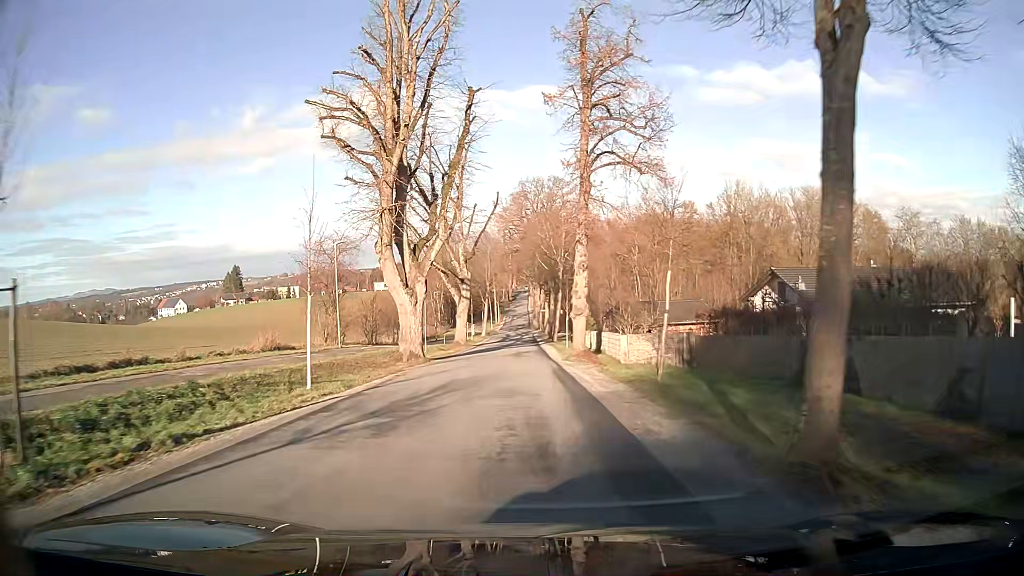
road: secondary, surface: asphalt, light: Day
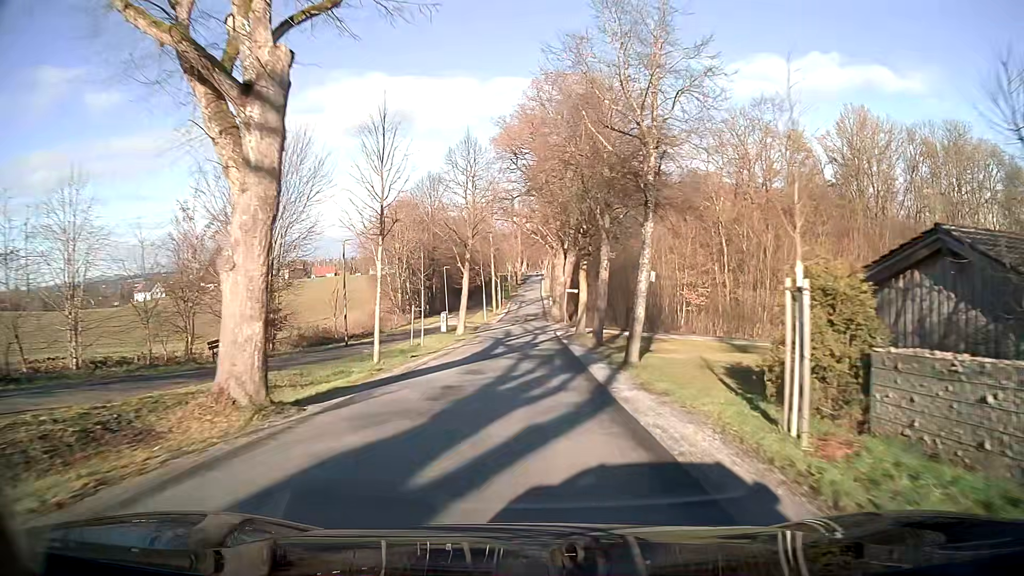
(-0.4, +37.0) m; 0°
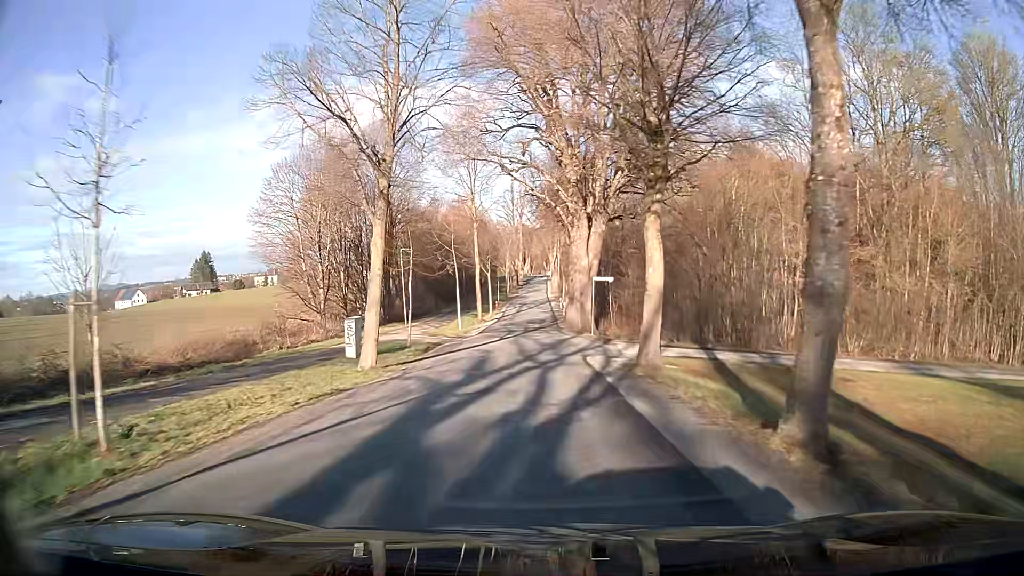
(-0.1, +22.9) m; -1°
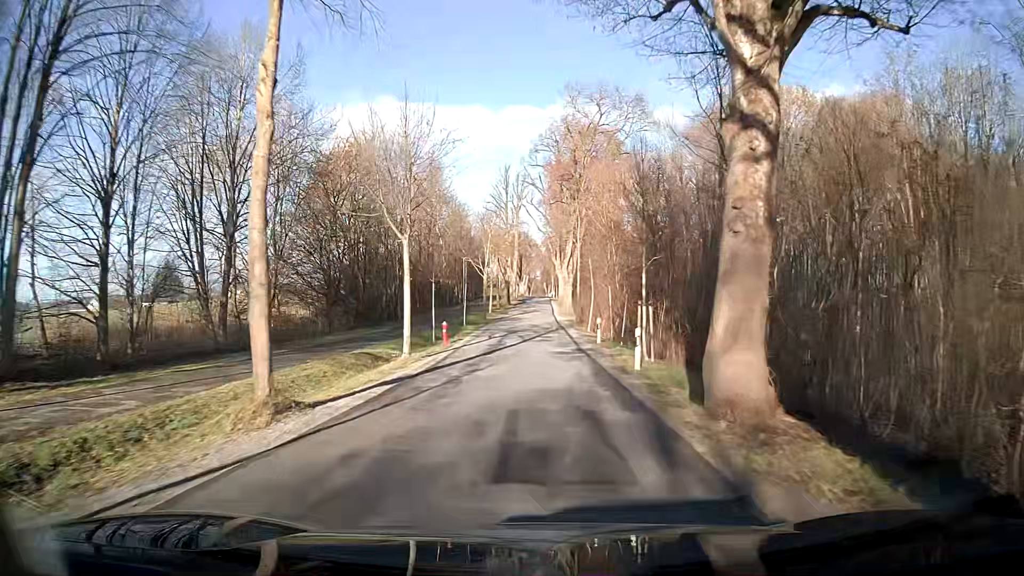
(-0.2, +37.9) m; 0°
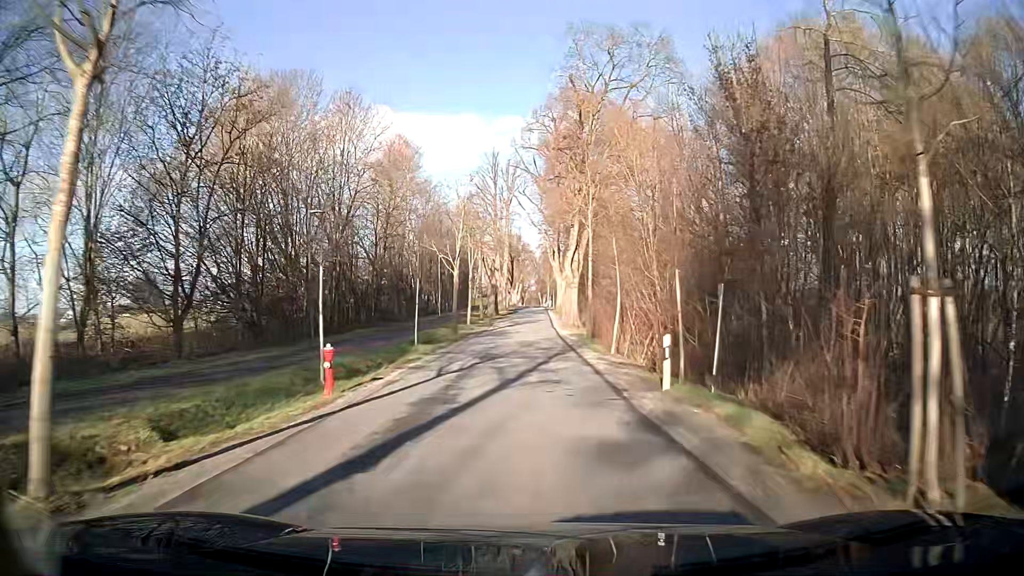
(+0.1, +14.9) m; +1°
(0, +10) (0, +20) (0, +30) (0, +40) (0, +50) (+1, +60) (+1, +70) (+1, +80) (+1, +90) (+2, +100) m
